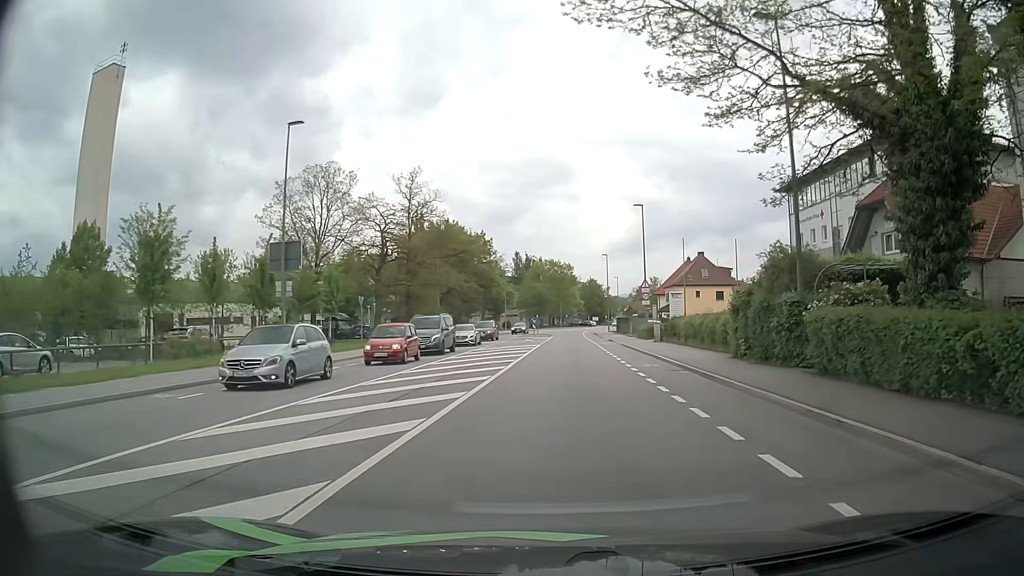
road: tertiary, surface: asphalt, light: Day
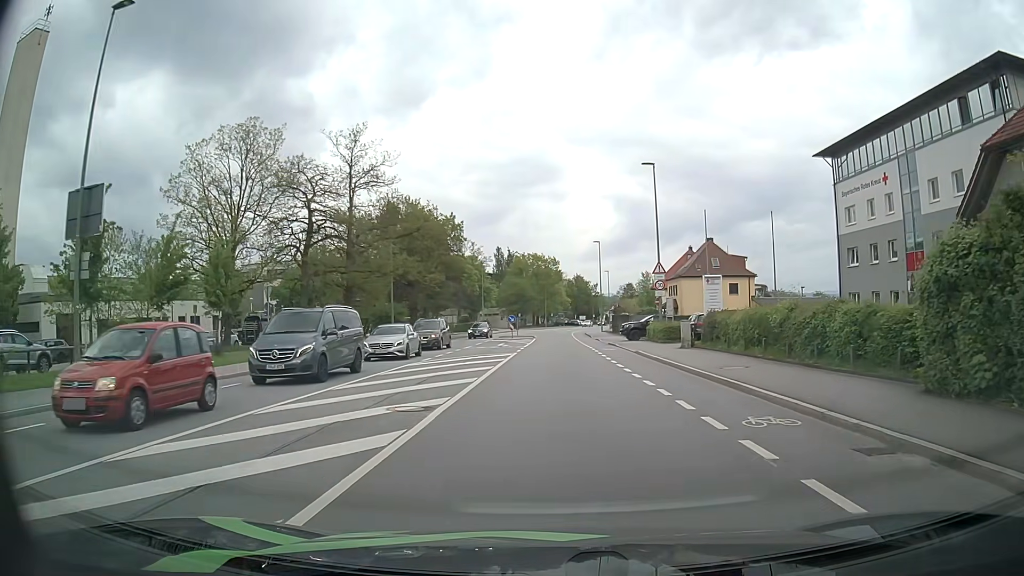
(+0.2, +13.6) m; +1°
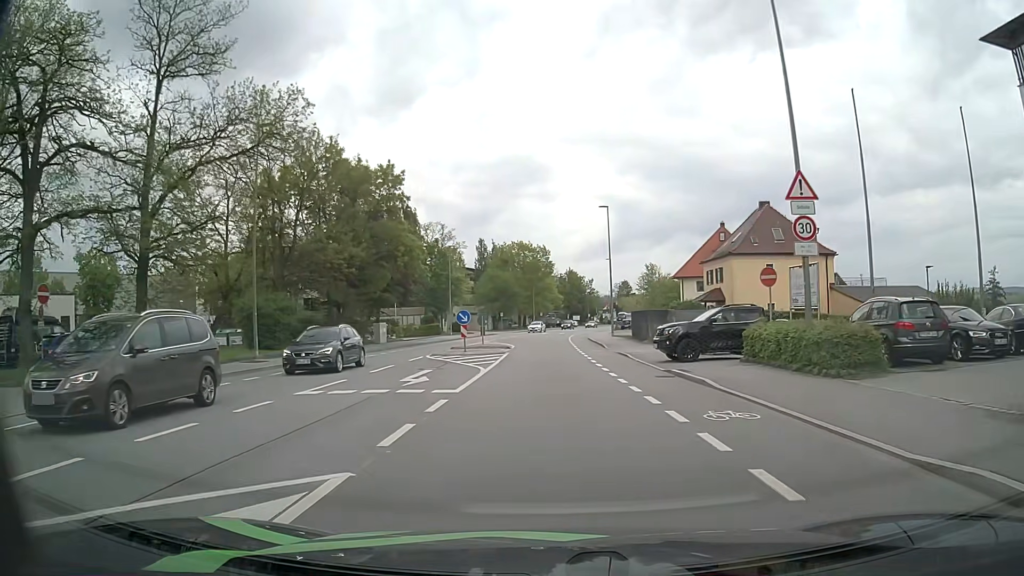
(+0.4, +23.7) m; +1°
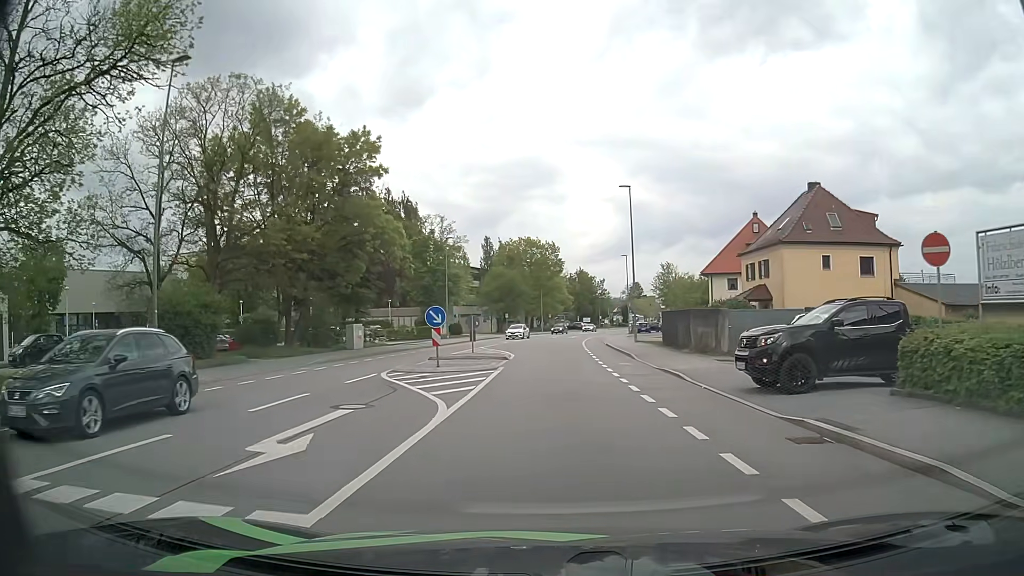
(-0.1, +8.9) m; -1°
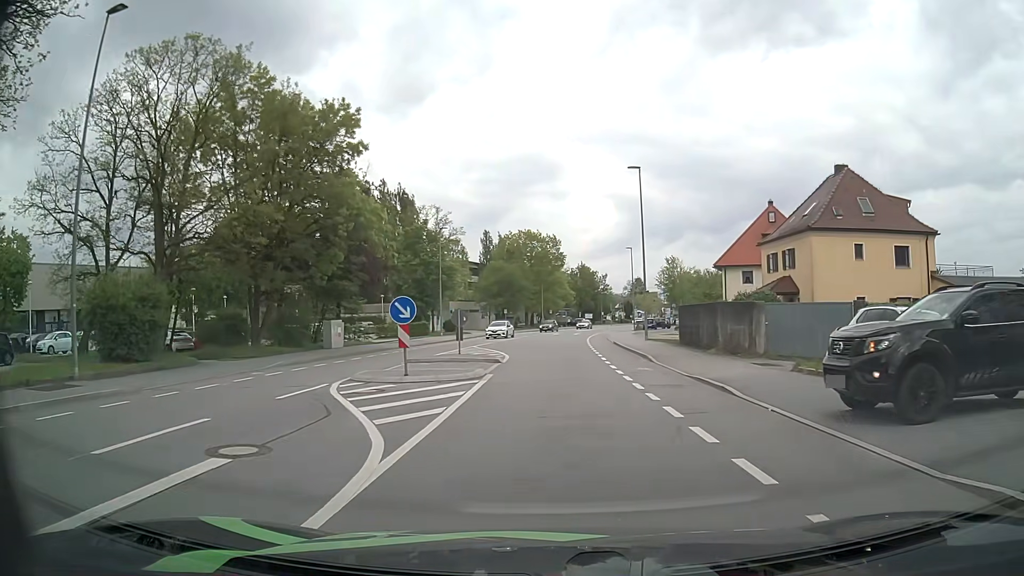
(0.0, +4.5) m; -1°
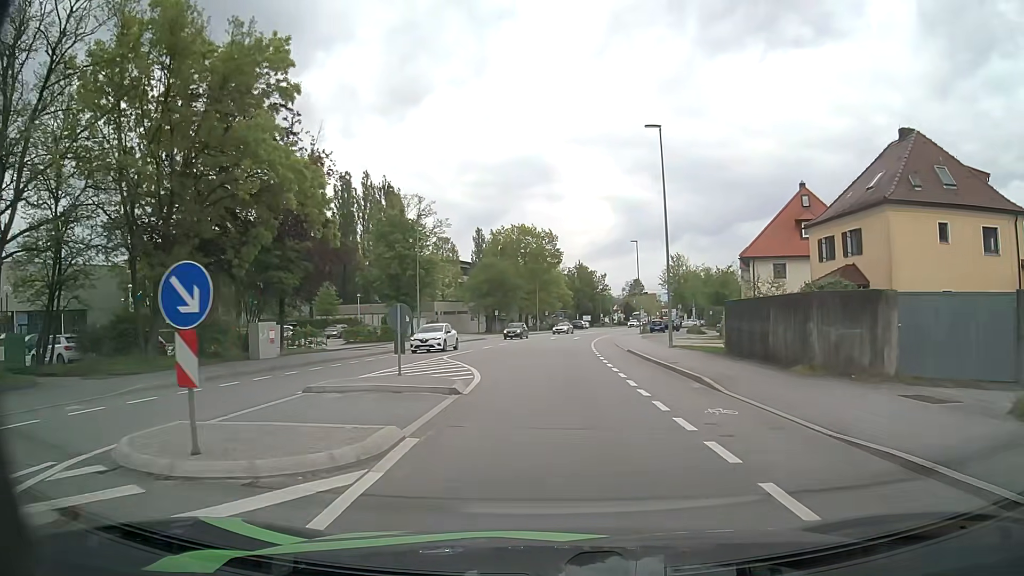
(+0.1, +9.2) m; +1°
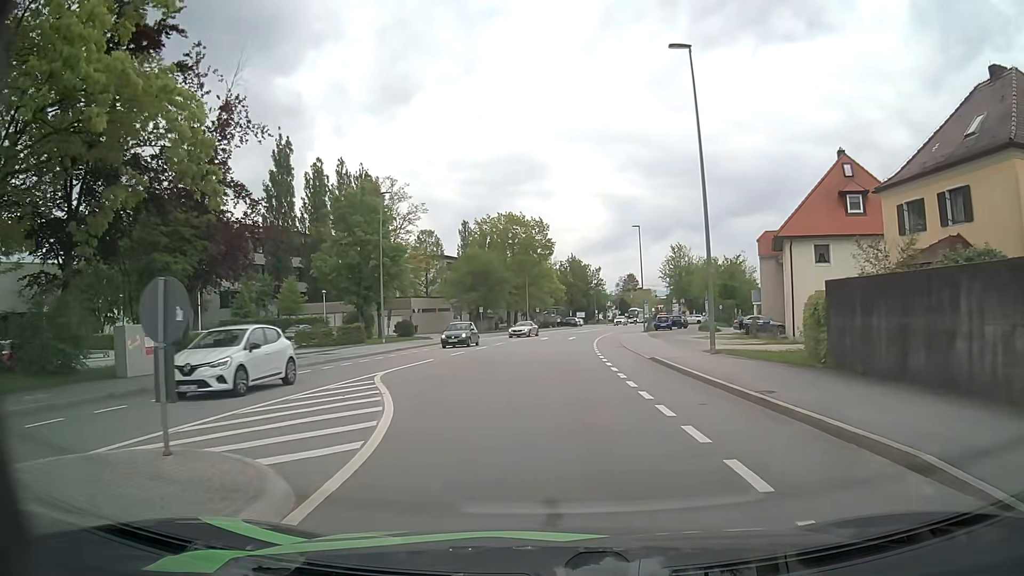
(+0.1, +9.3) m; +1°
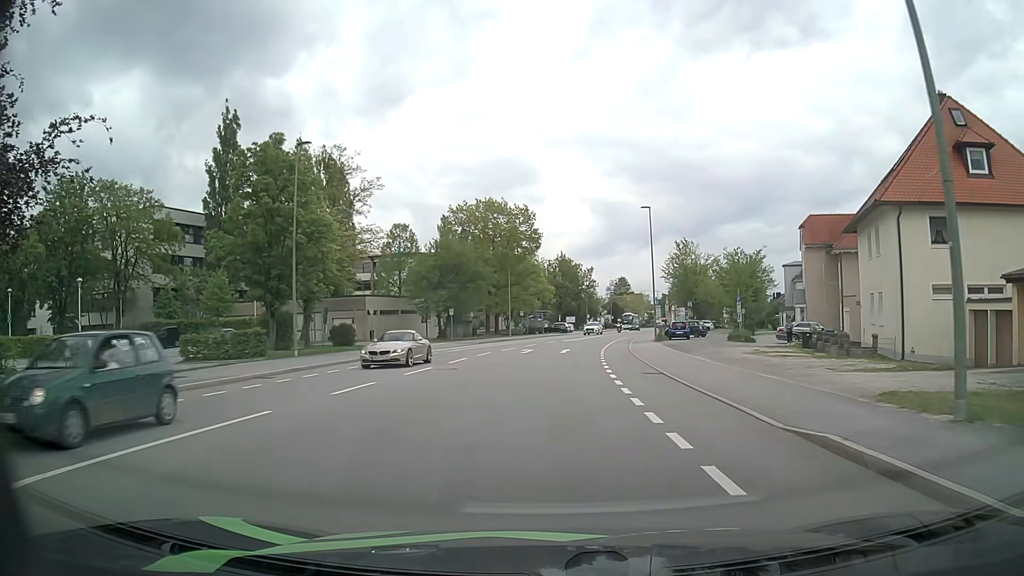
(+0.2, +14.1) m; +1°
(0, +10) (0, +20) (+1, +30) (+1, +40) (+3, +50) (+4, +60) (+6, +70) (+8, +79) (+10, +89) (+13, +99) m
